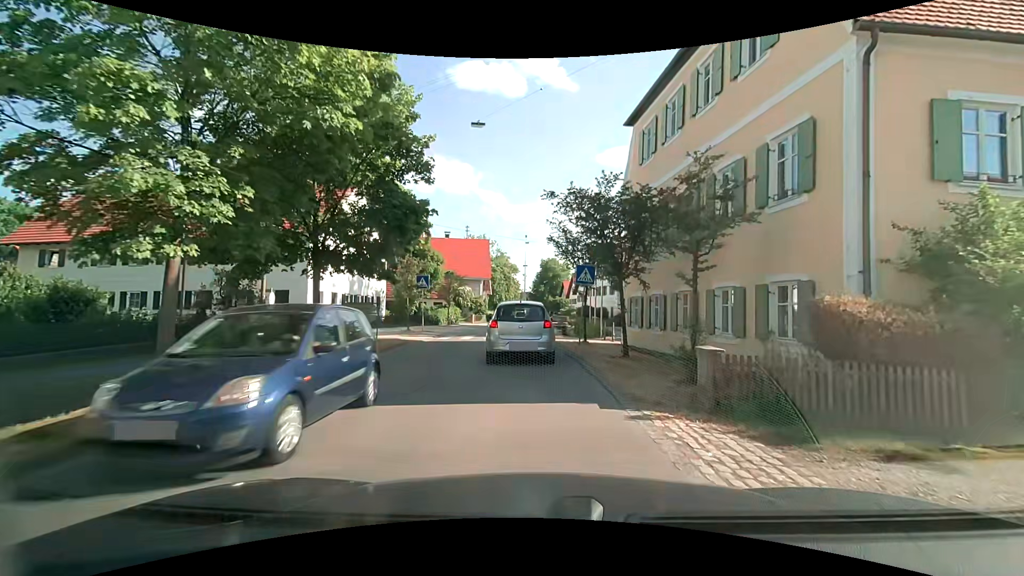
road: tertiary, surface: asphalt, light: Day
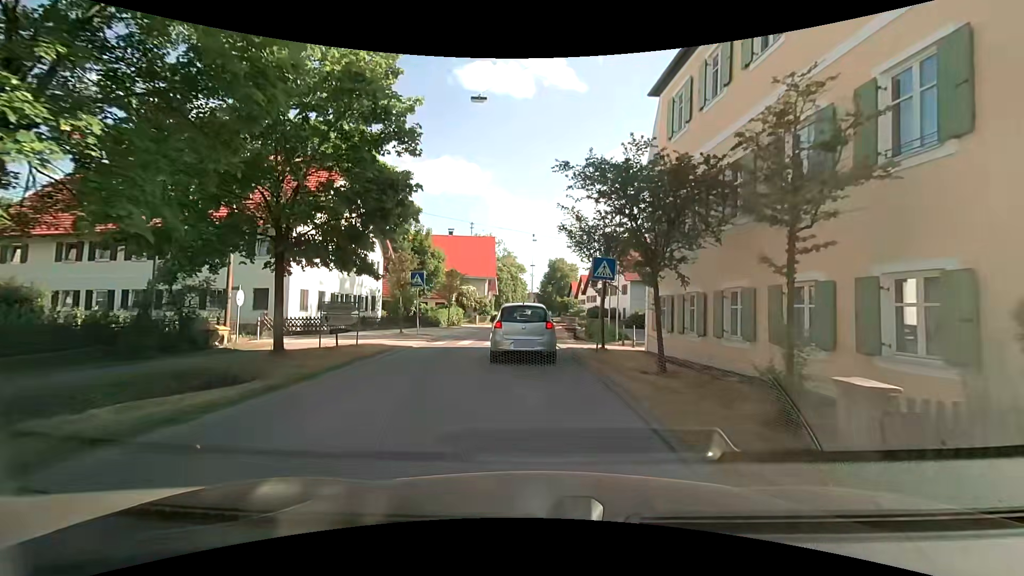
(0.0, +3.1) m; 0°
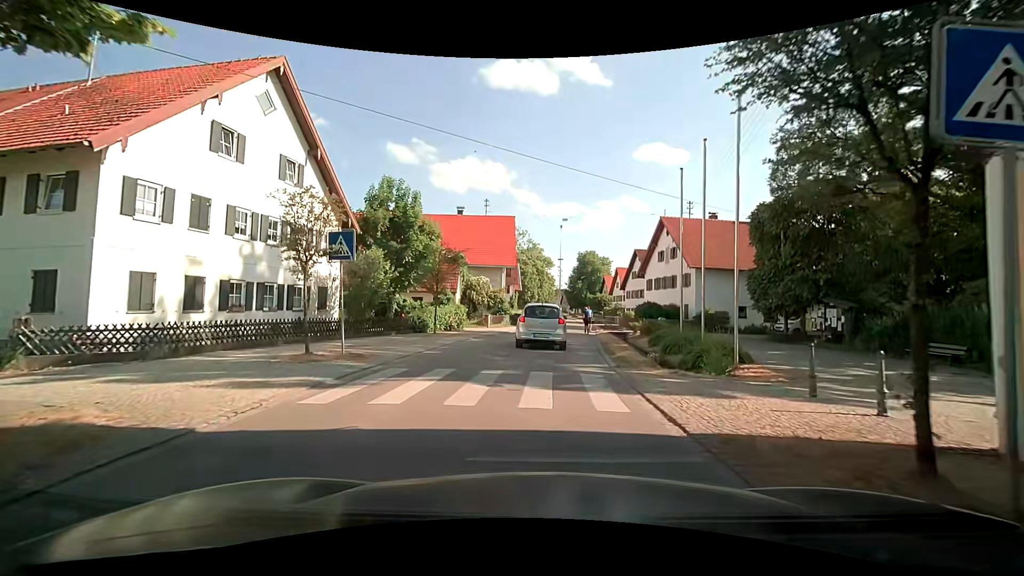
(-0.5, +13.4) m; -3°
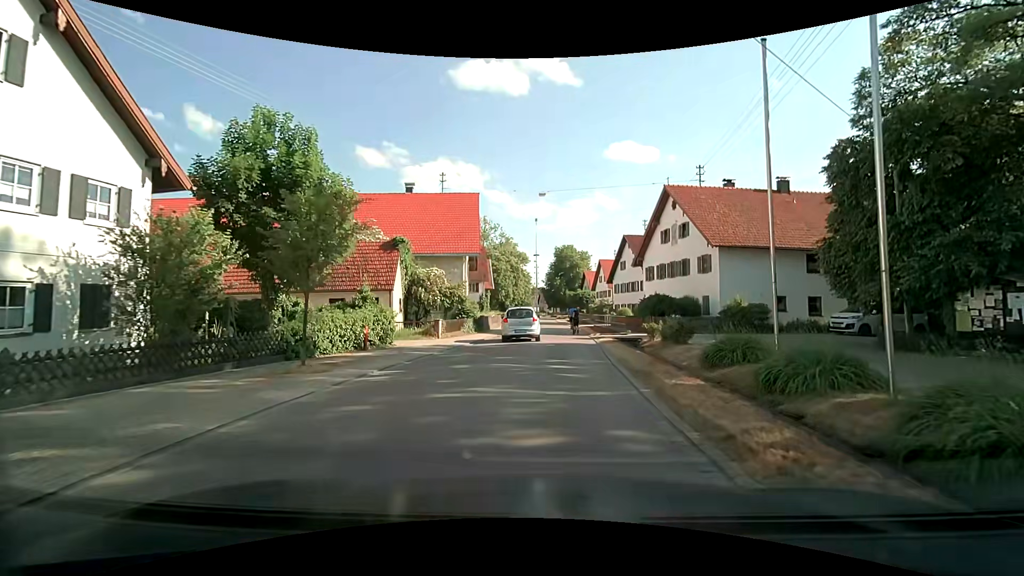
(+0.1, +11.1) m; +1°
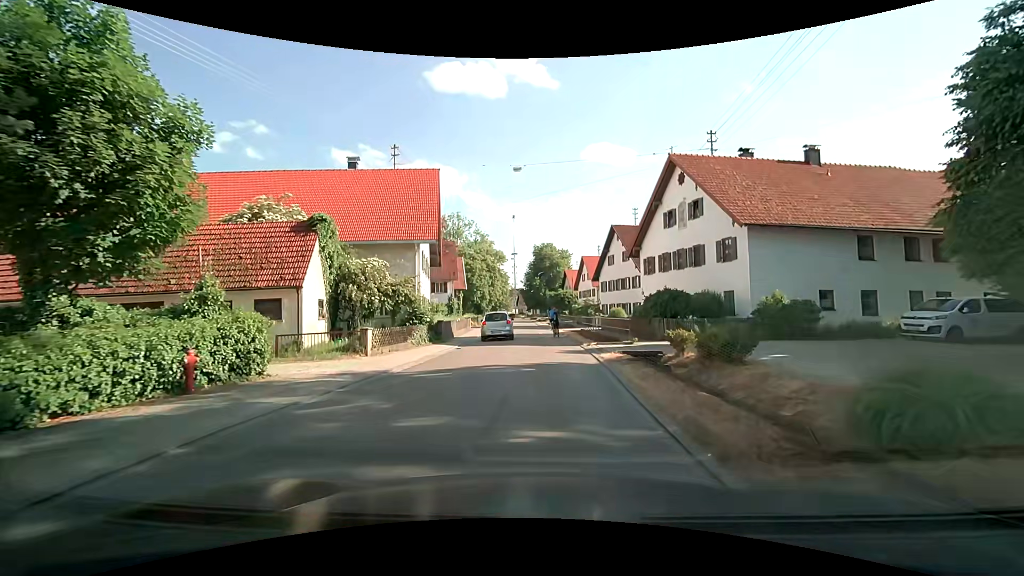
(+0.4, +8.0) m; +3°
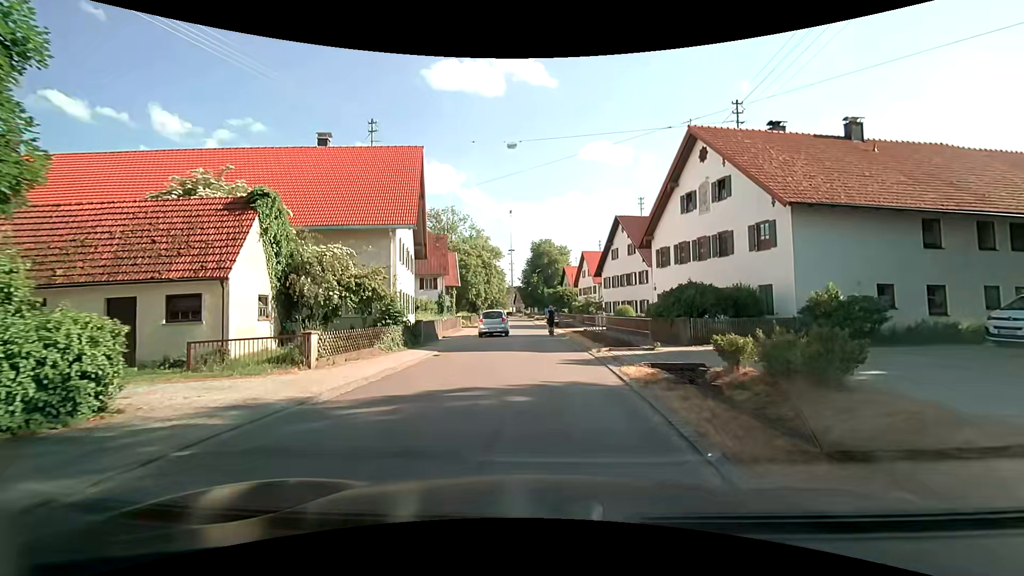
(0.0, +4.3) m; +1°
